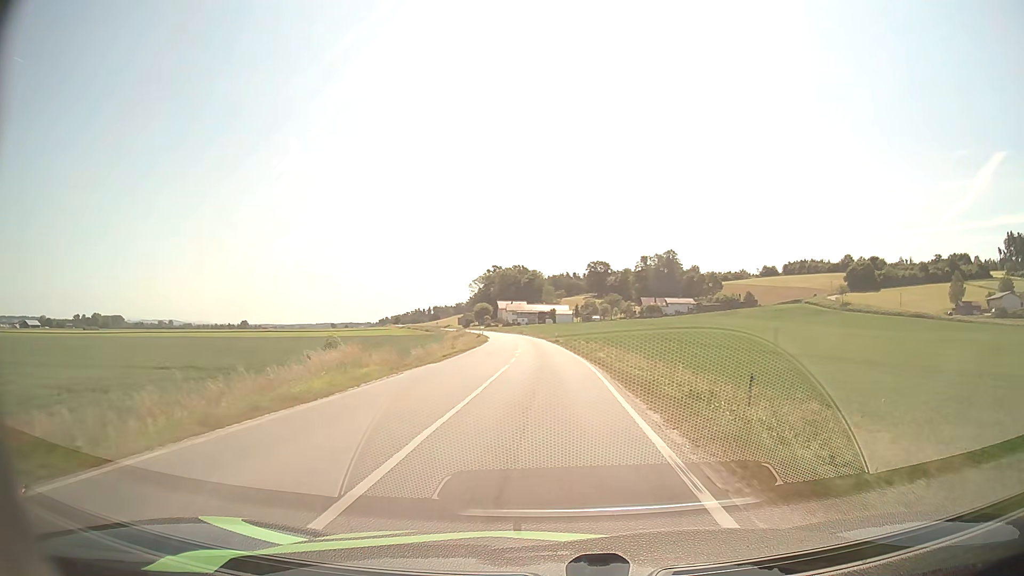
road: secondary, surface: asphalt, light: Day
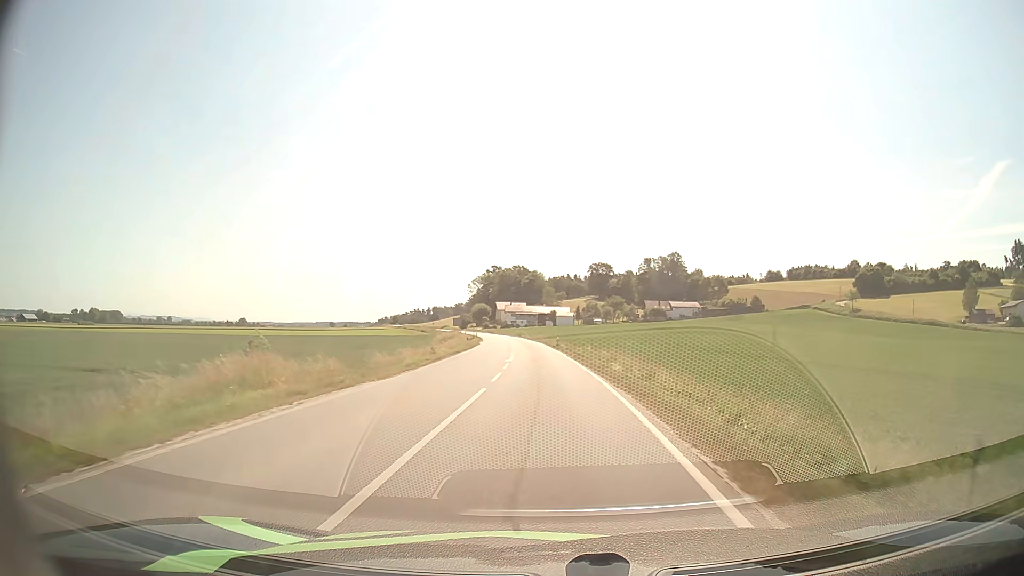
(0.0, +9.2) m; 0°
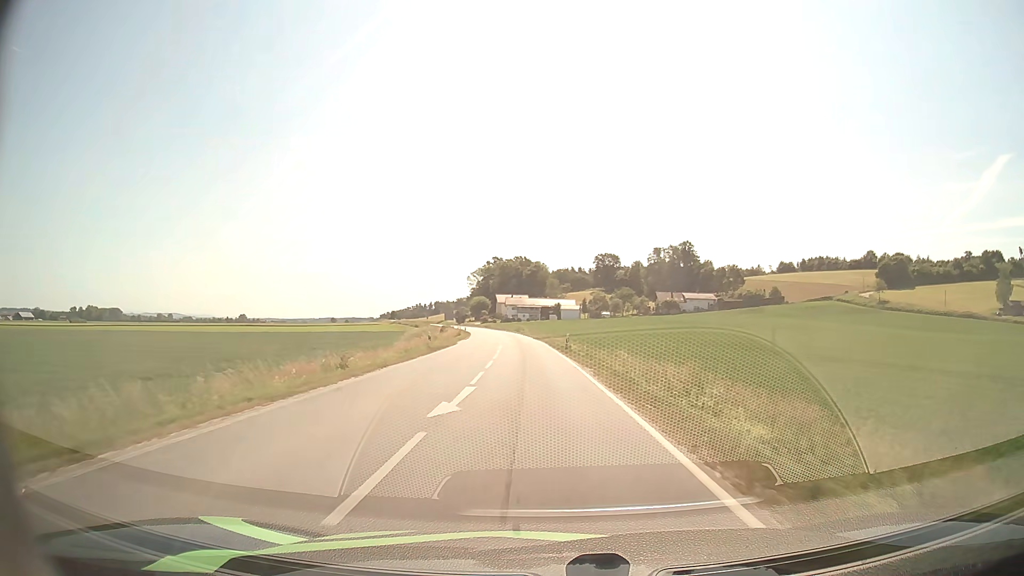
(0.0, +19.6) m; 0°
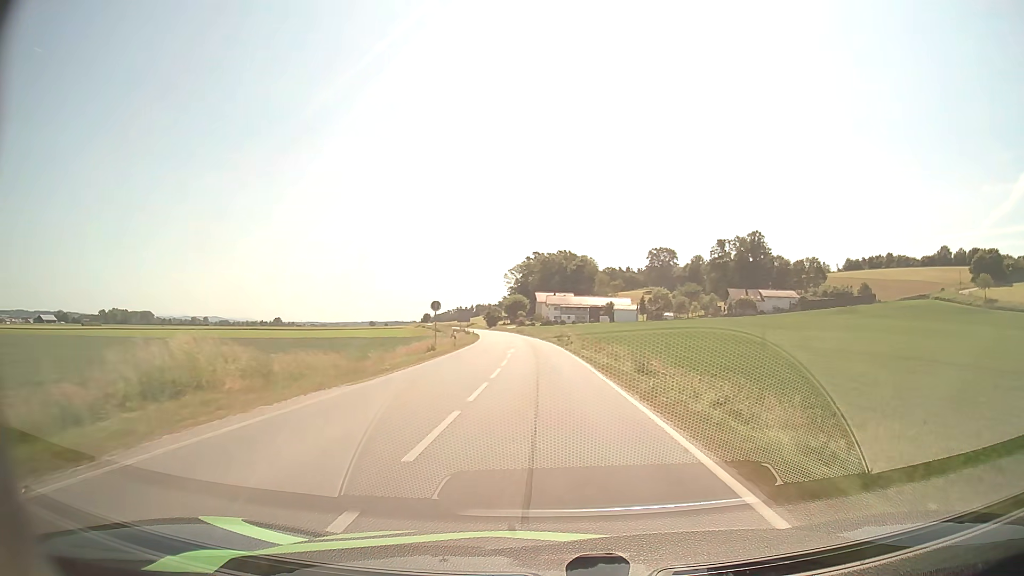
(-1.5, +42.6) m; -4°
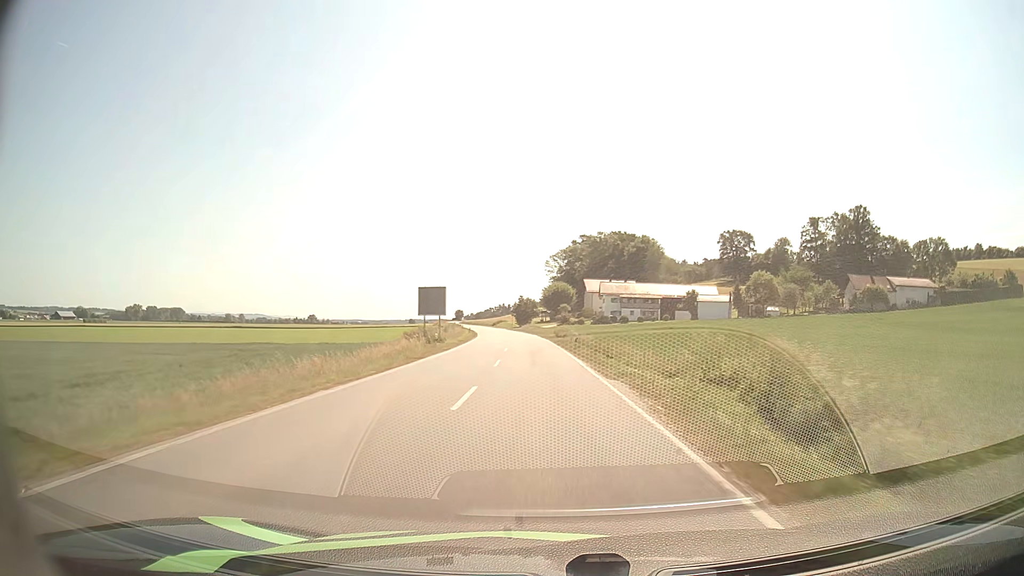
(-1.6, +57.9) m; -4°
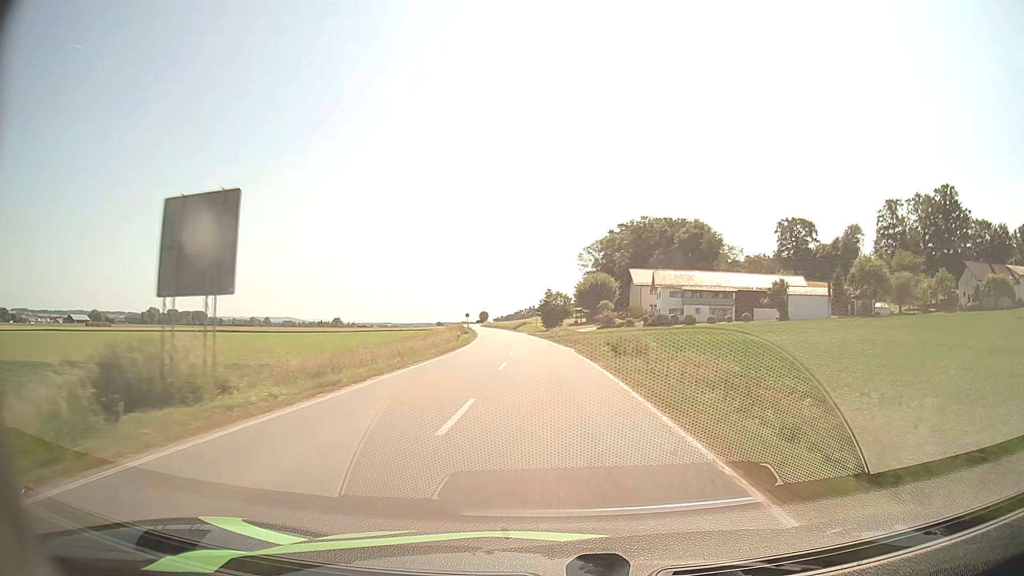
(-0.8, +35.8) m; -3°
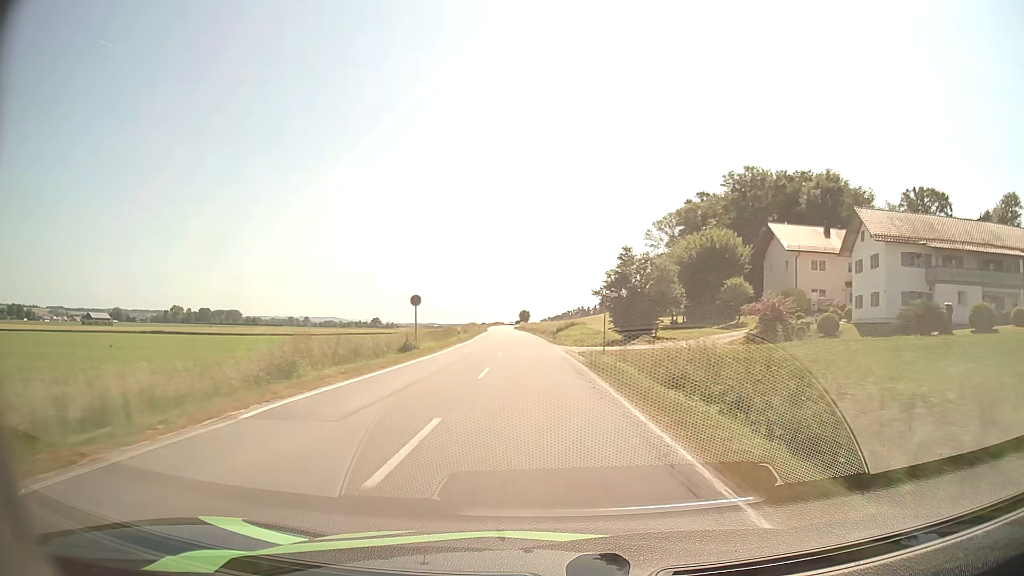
(-1.9, +60.7) m; -4°
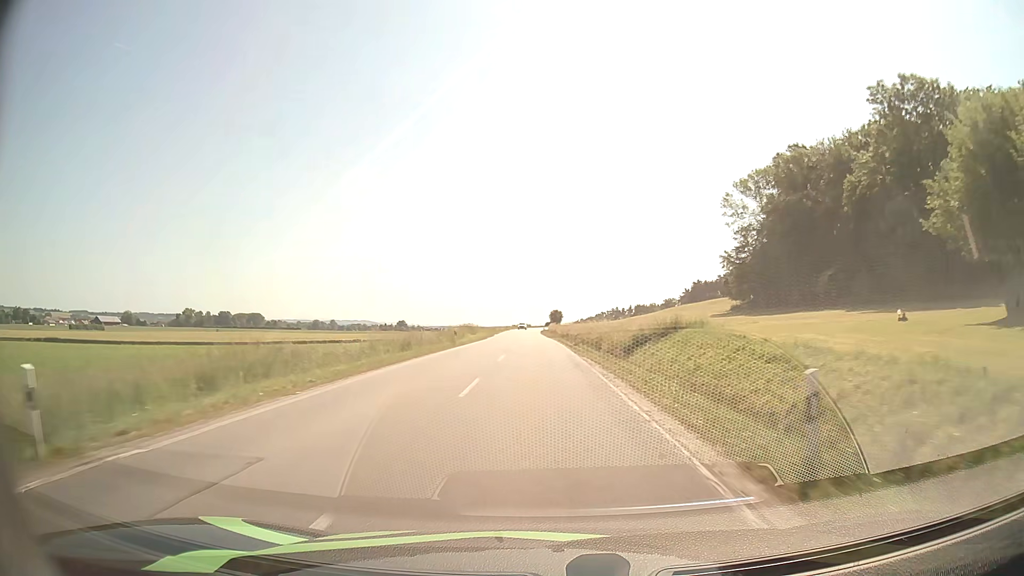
(-1.5, +50.0) m; -3°
(0, +10) (0, +20) (0, +30) (0, +40) (0, +50) (-1, +60) (-1, +70) (-1, +80) (-2, +90) (-2, +100) m
